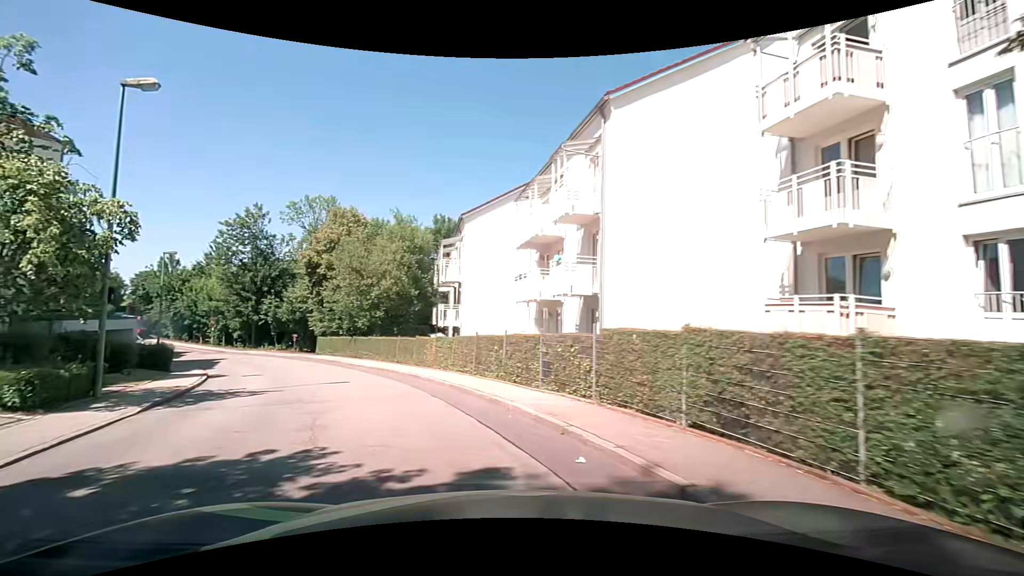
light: Day
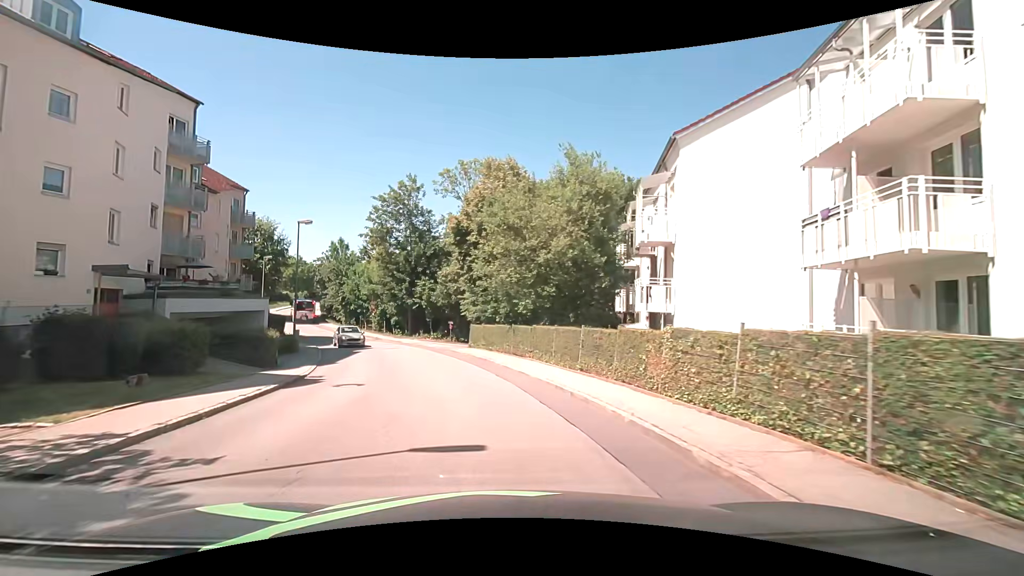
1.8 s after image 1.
(-2.4, +11.0) m; -19°
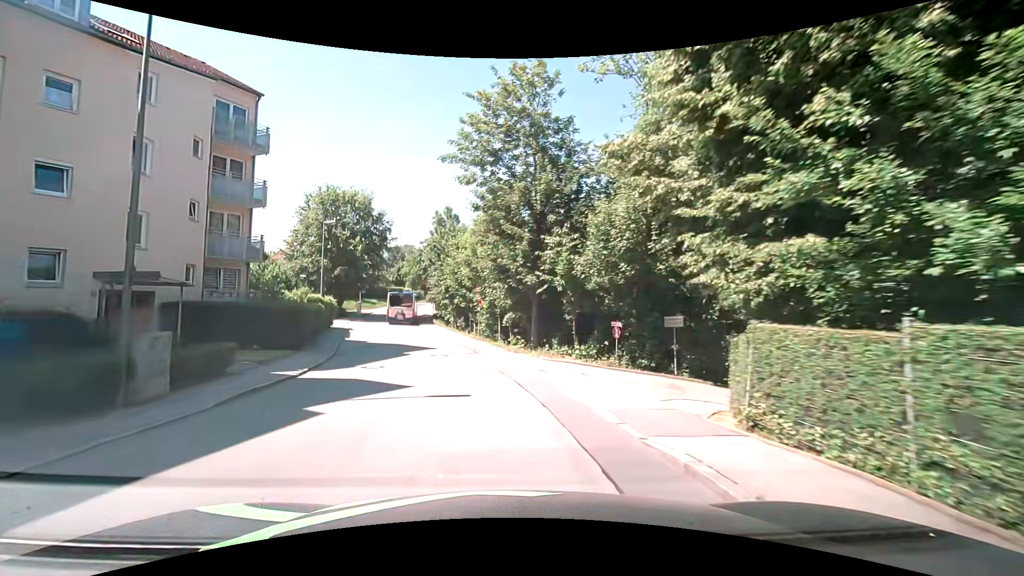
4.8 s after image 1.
(-2.7, +22.8) m; -16°
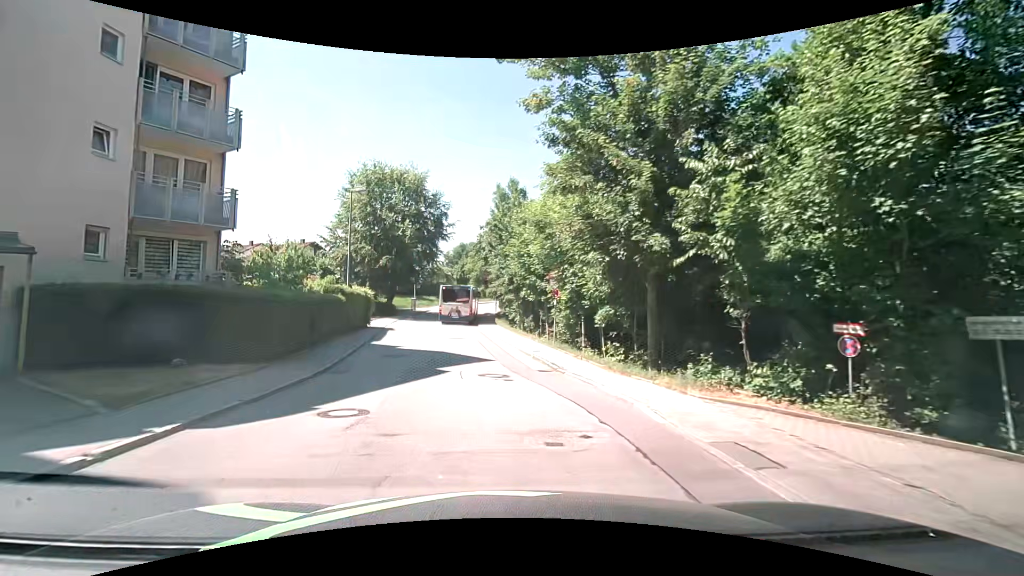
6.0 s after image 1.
(-0.6, +9.5) m; -8°
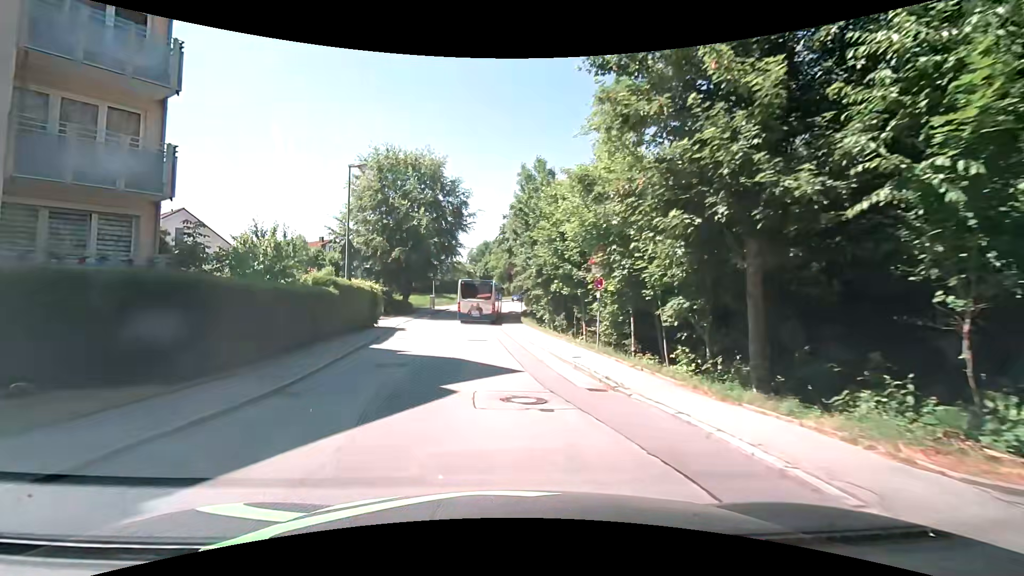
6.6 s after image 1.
(-0.1, +4.6) m; -3°
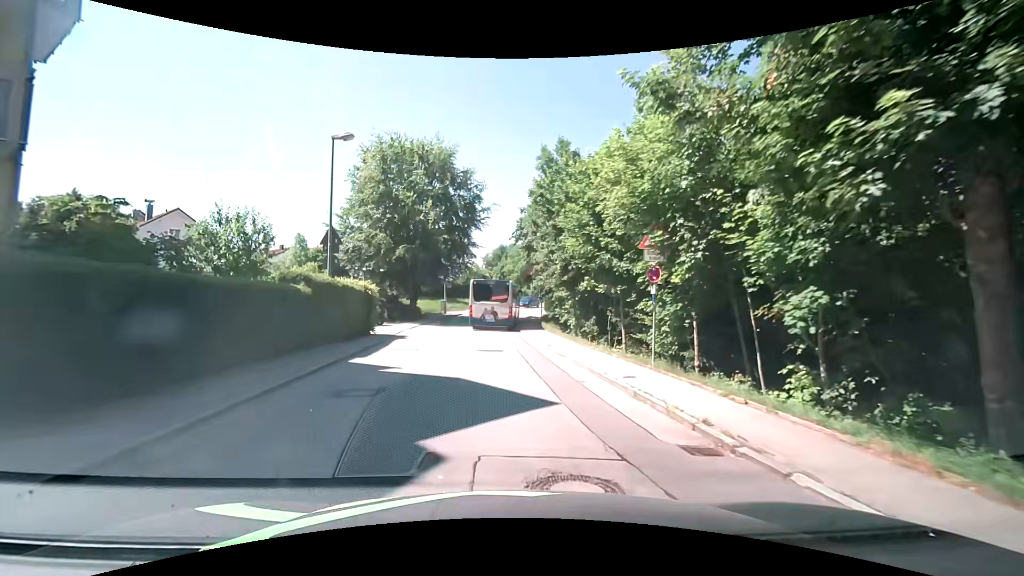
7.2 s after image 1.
(0.0, +4.5) m; -1°
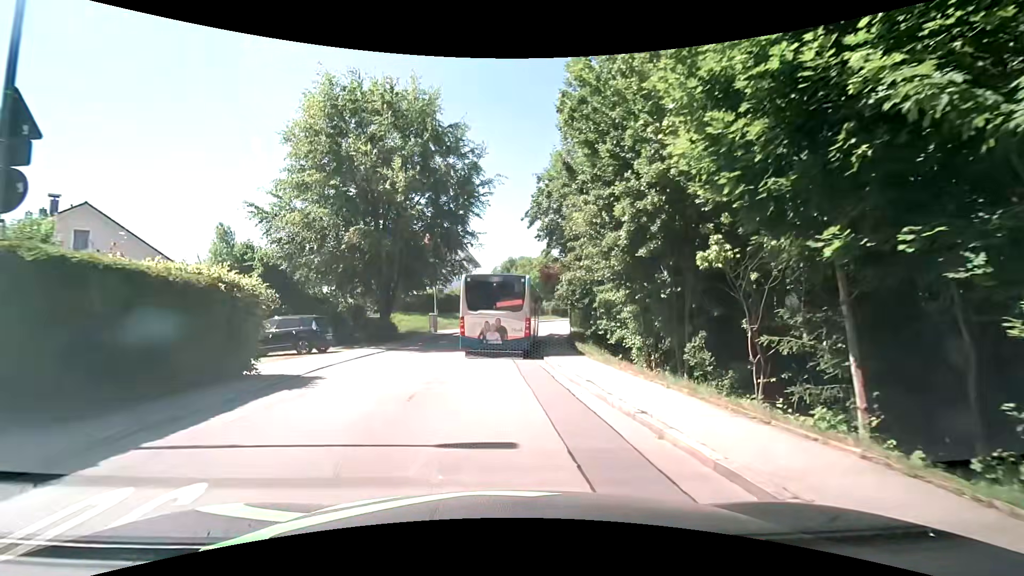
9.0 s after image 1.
(-0.3, +12.1) m; -1°
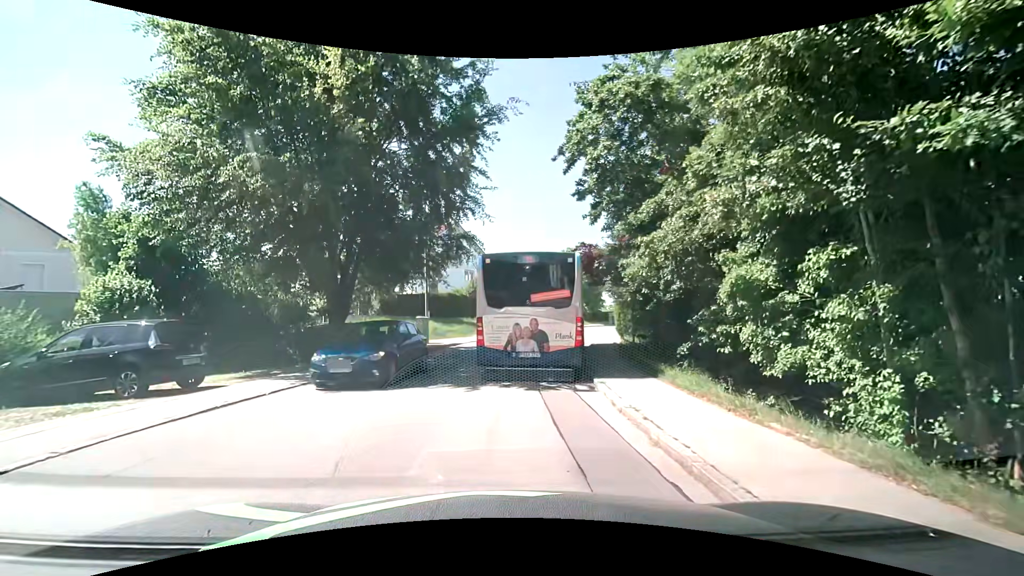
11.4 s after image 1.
(-0.3, +10.0) m; -3°
